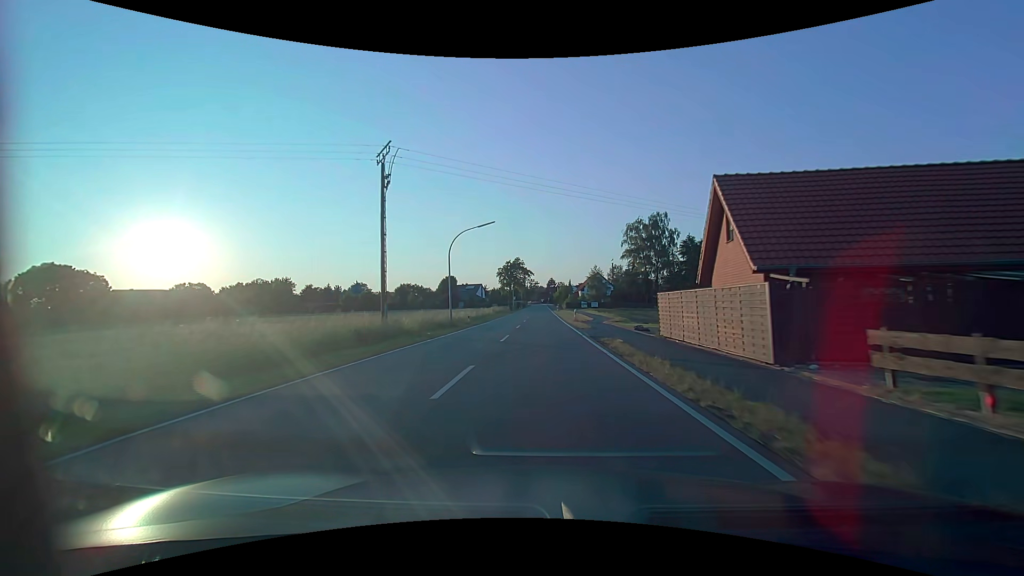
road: tertiary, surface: asphalt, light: Day
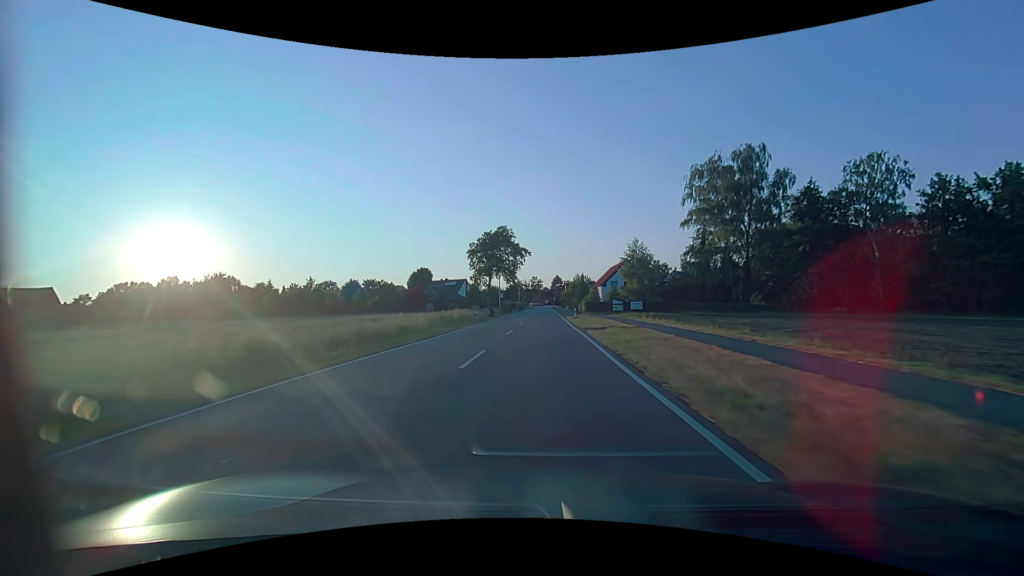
(-0.1, +45.3) m; 0°
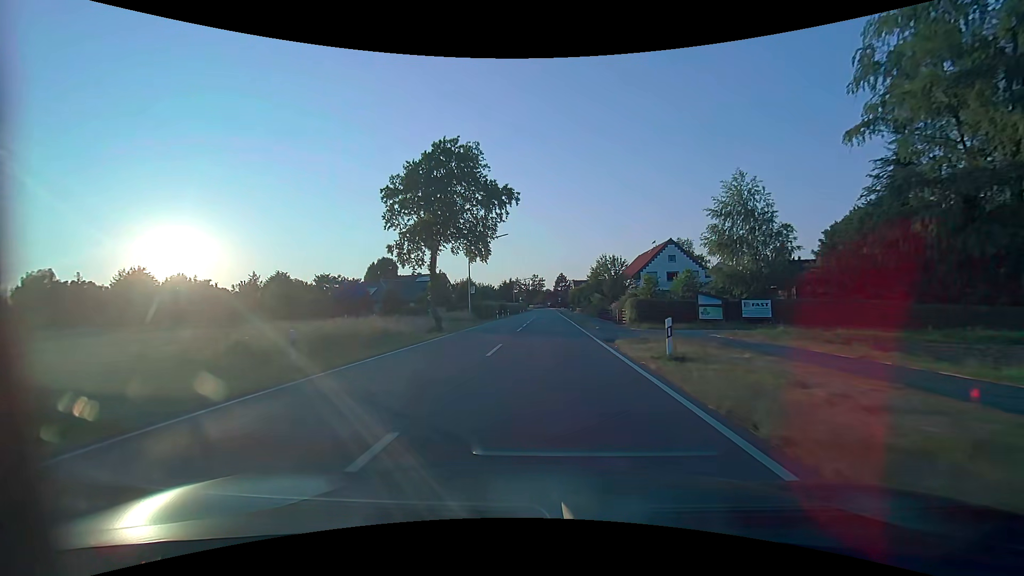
(-0.2, +33.8) m; 0°
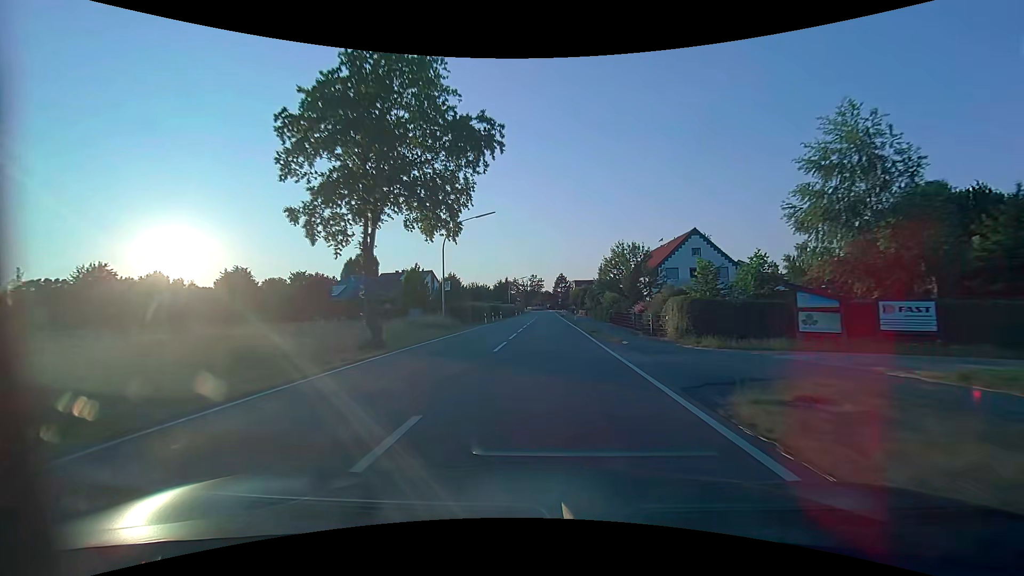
(0.0, +11.2) m; 0°
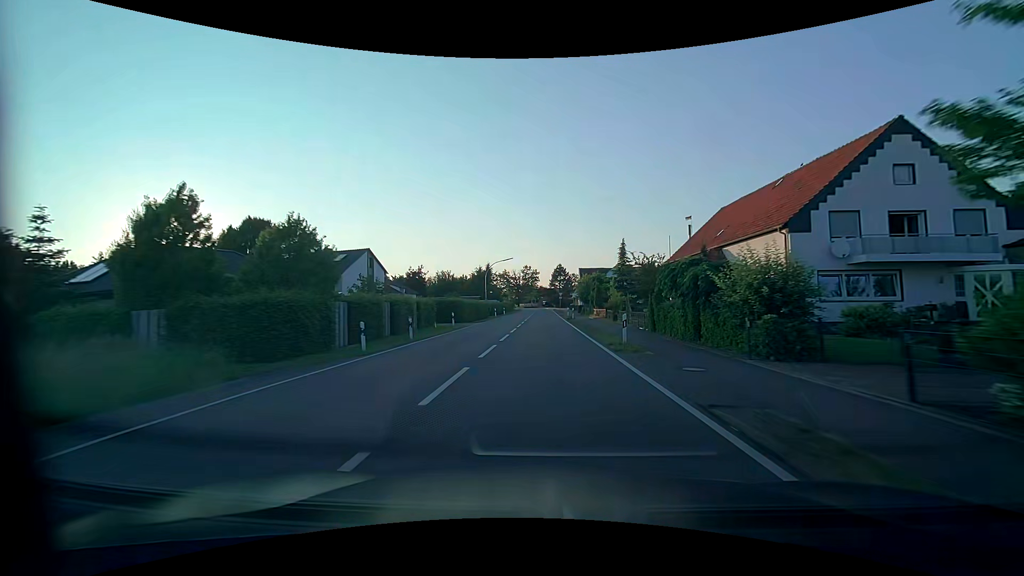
(+0.2, +32.9) m; +1°
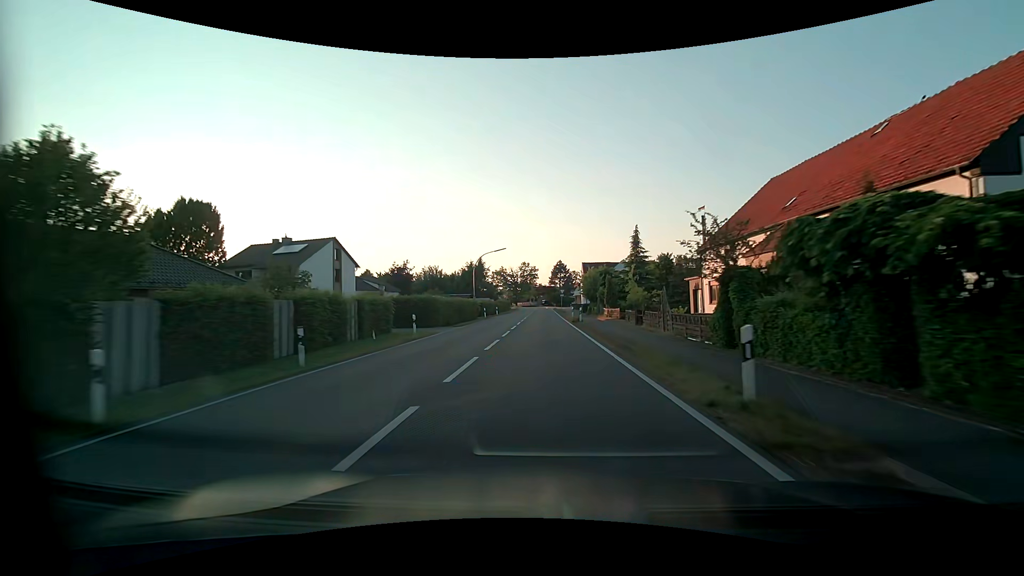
(0.0, +10.2) m; 0°
